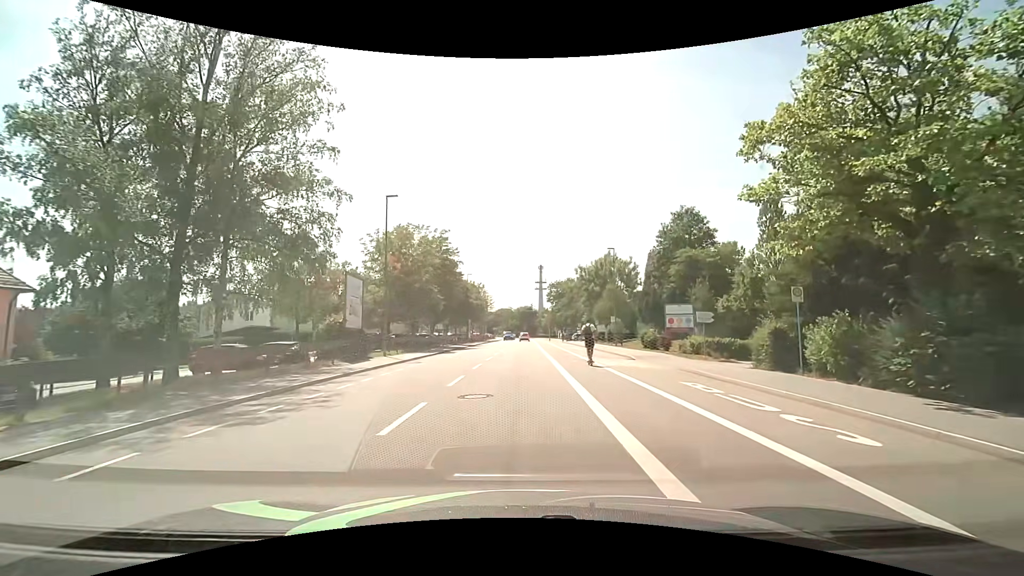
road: tertiary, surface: asphalt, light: Day
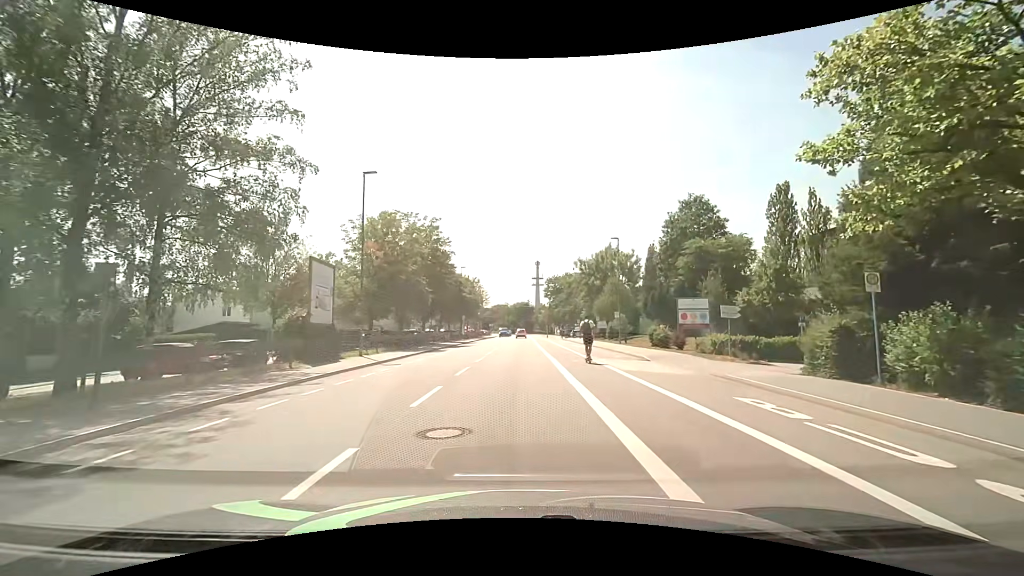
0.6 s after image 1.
(0.0, +4.0) m; 0°
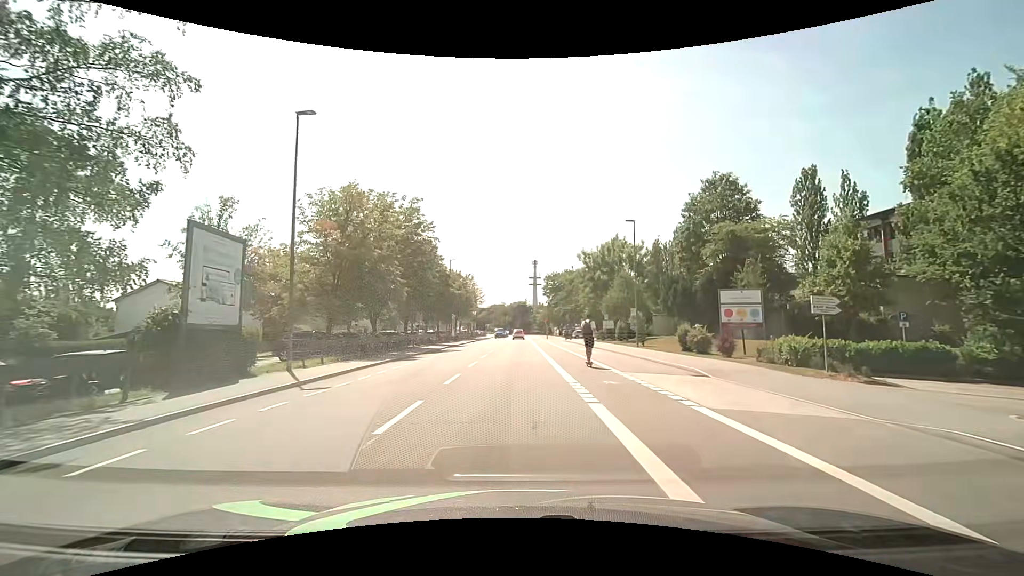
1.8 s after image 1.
(0.0, +8.0) m; 0°
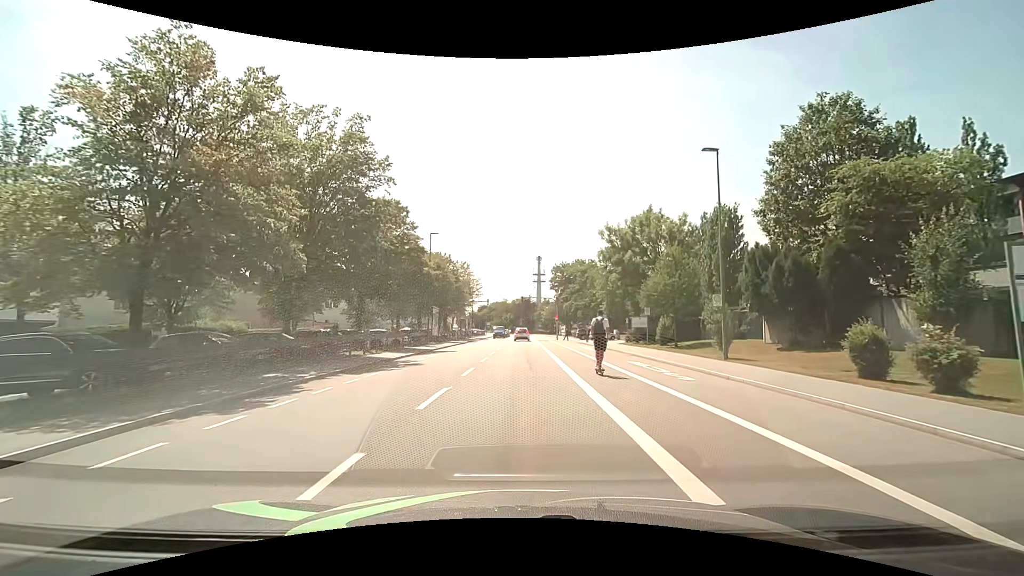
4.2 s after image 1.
(-0.1, +16.2) m; -1°
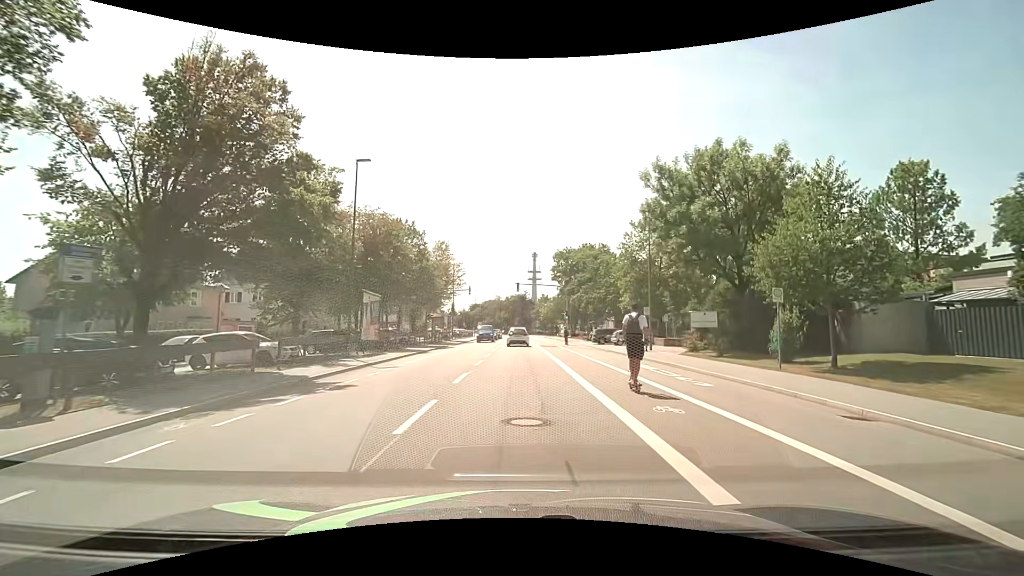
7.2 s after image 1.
(0.0, +20.0) m; +1°
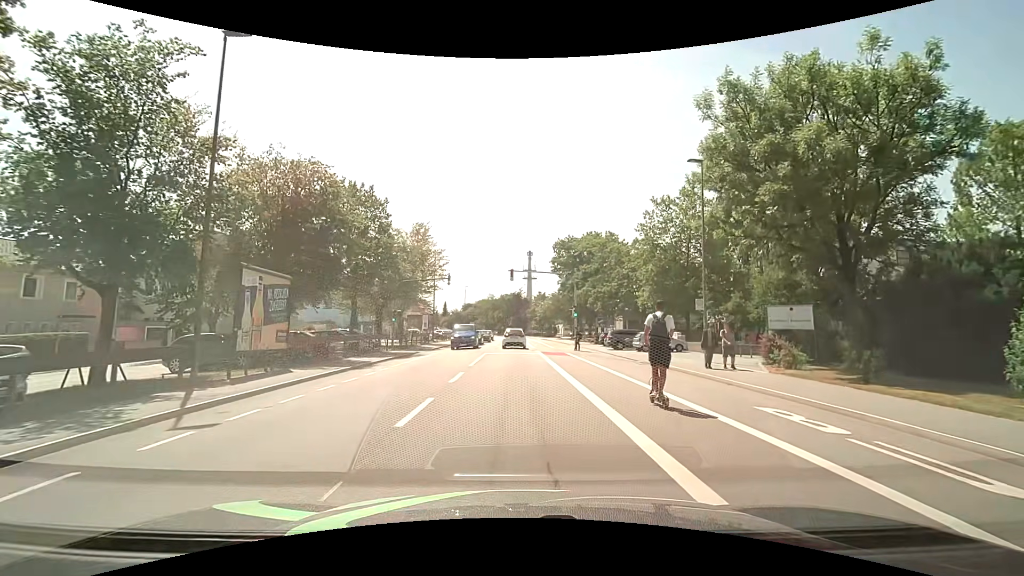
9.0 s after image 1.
(0.0, +11.4) m; 0°
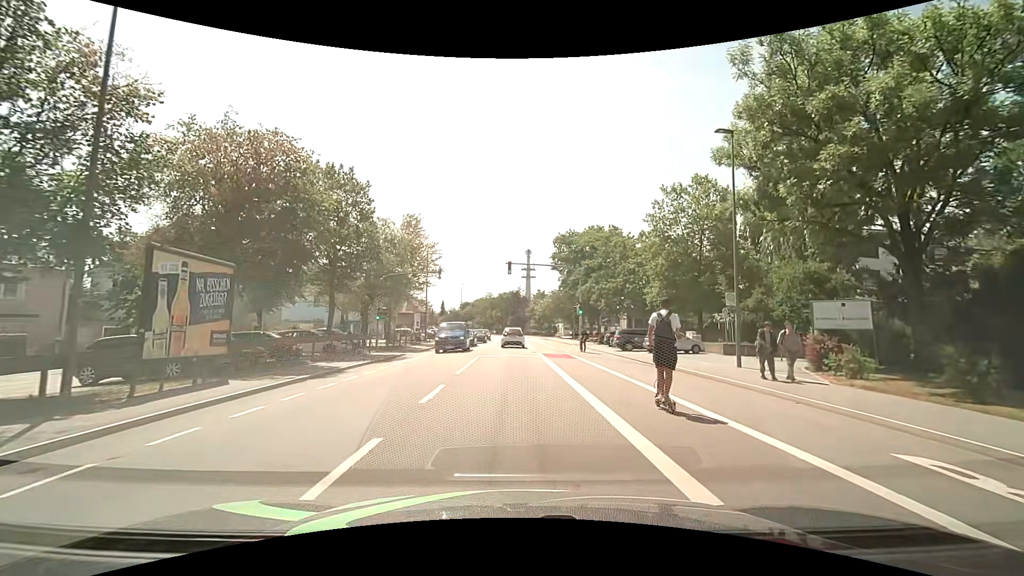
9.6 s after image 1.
(0.0, +3.8) m; 0°
(0, +10) (0, +20) (0, +30) (-1, +40) (-1, +50) (-1, +60) (-1, +70) (-1, +80) (-1, +90) (-1, +100) m
